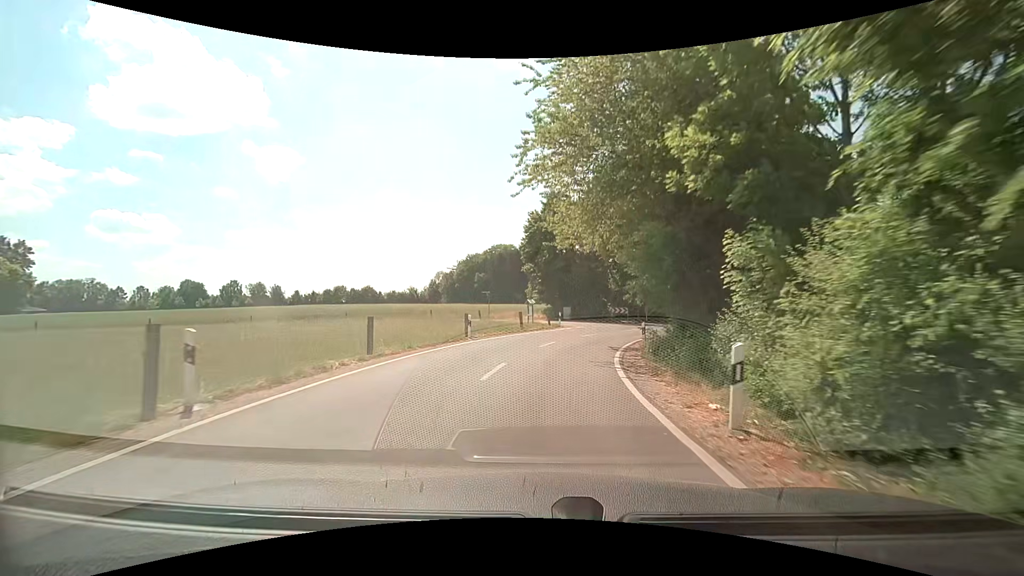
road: unclassified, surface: asphalt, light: Day
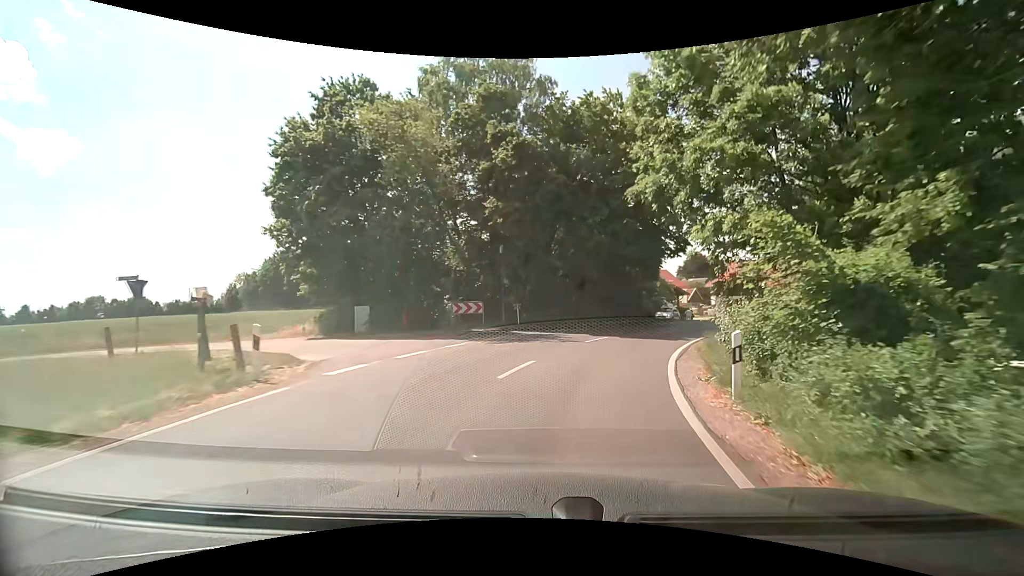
(+2.4, +26.3) m; +16°
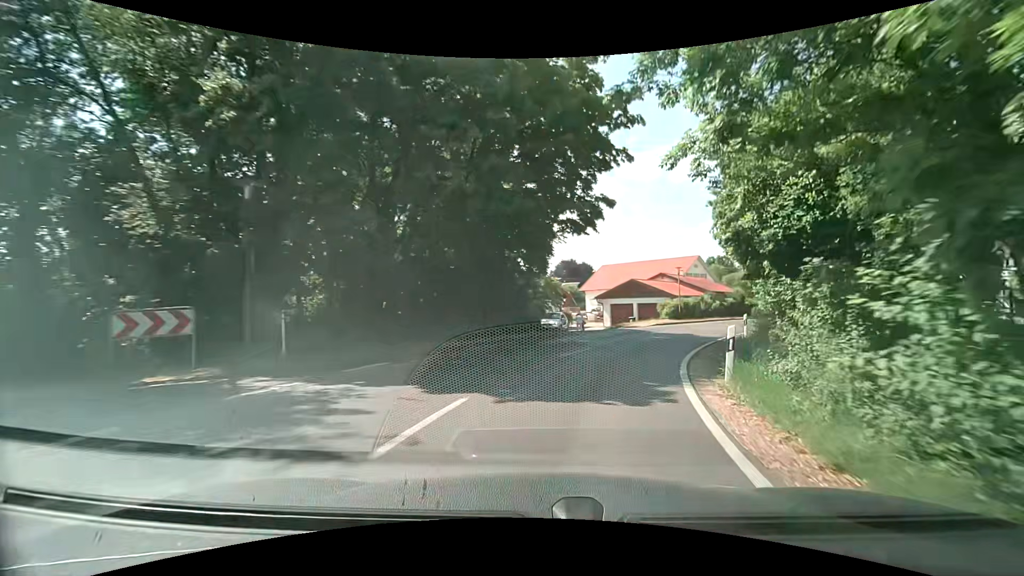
(+1.6, +13.3) m; +14°
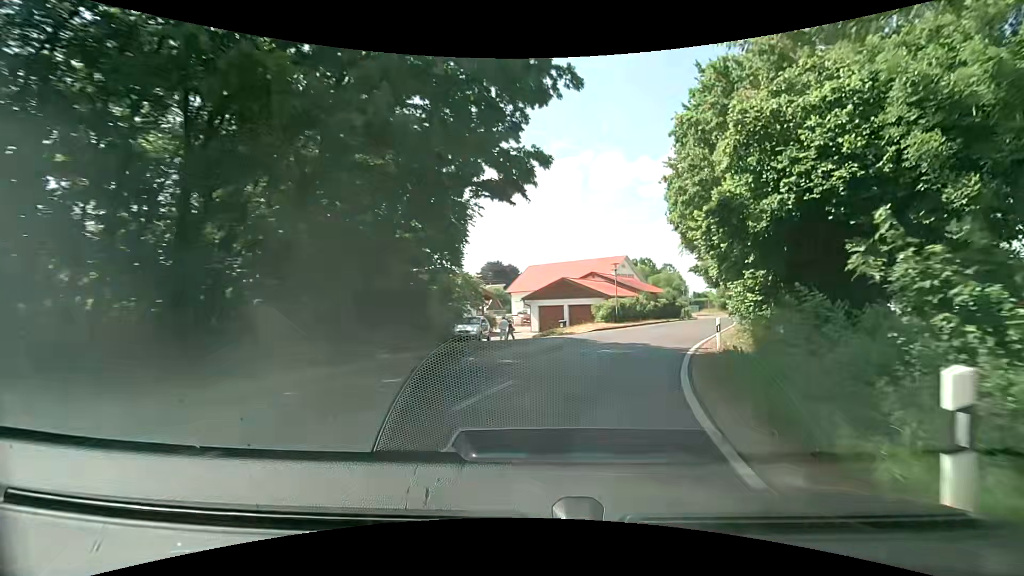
(+0.5, +6.7) m; +9°
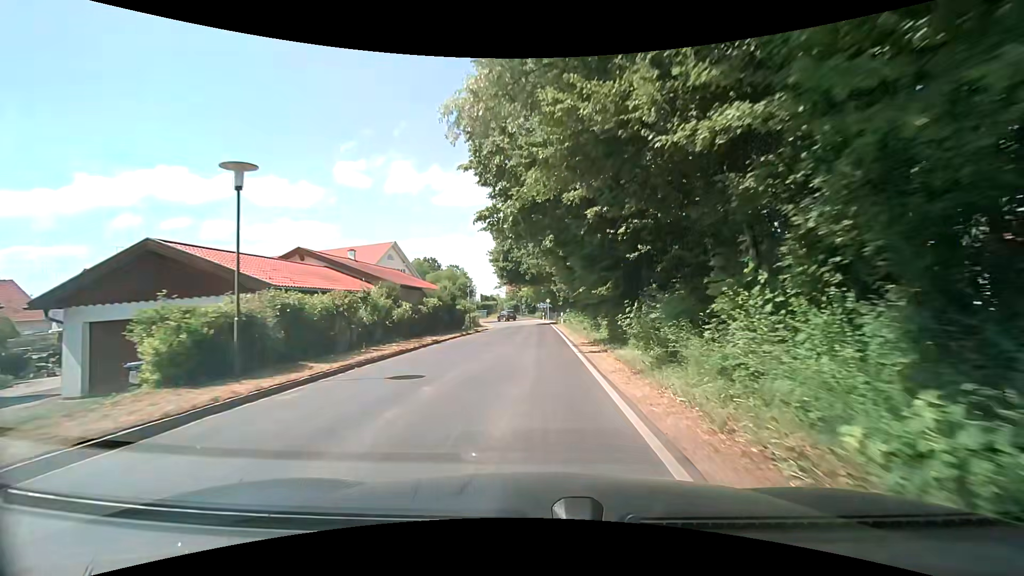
(+6.5, +25.5) m; +23°
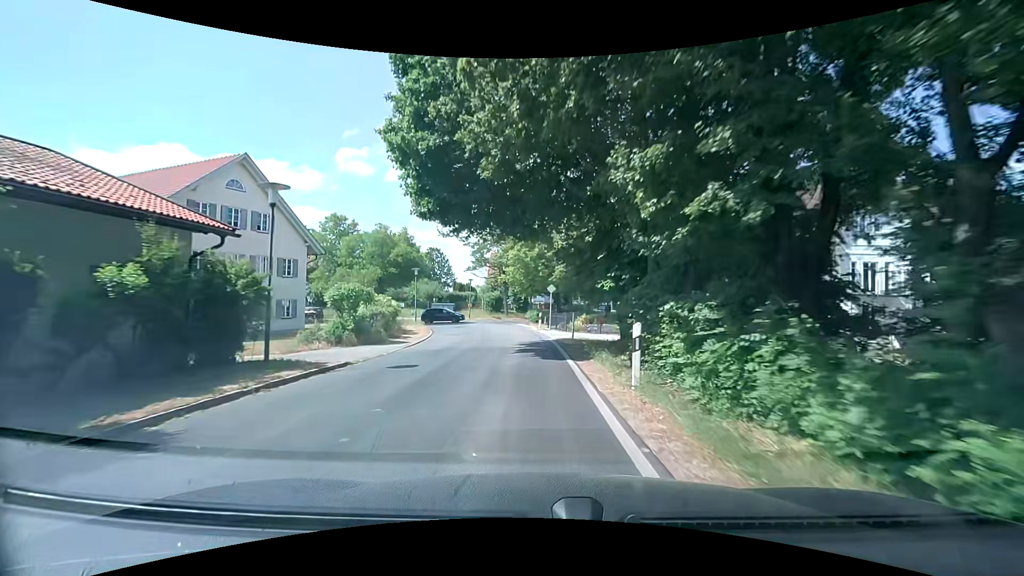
(+0.8, +33.0) m; +1°
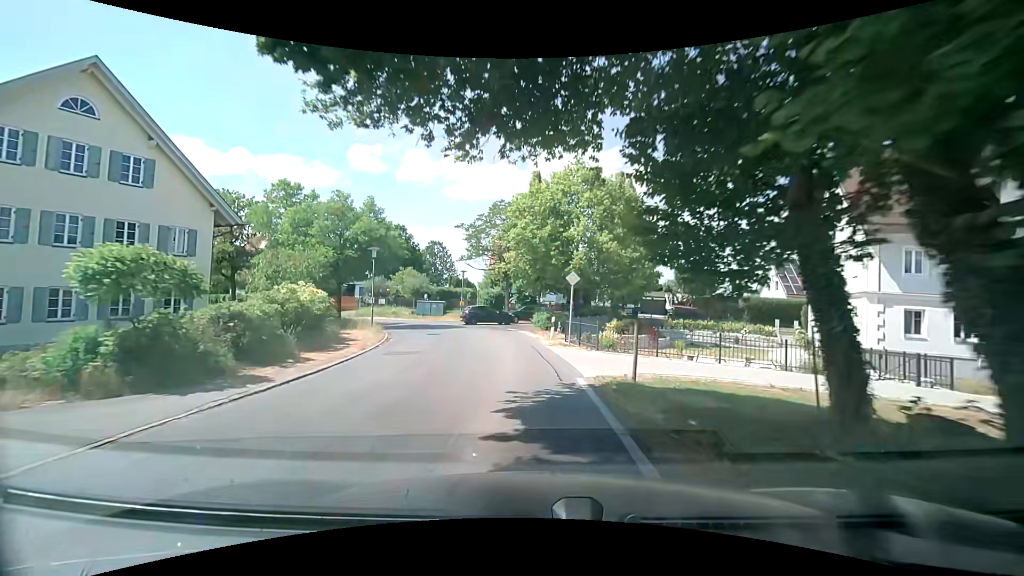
(-0.1, +12.0) m; -2°
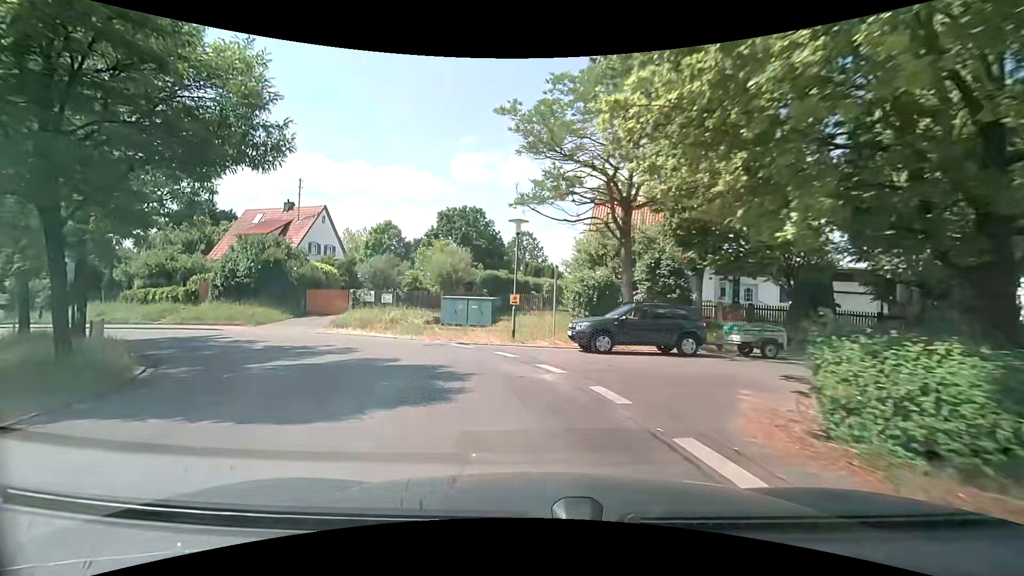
(-1.3, +26.6) m; -12°
(-1, +10) (-6, +19) (-14, +24) (-23, +28) (-33, +31) (-42, +34) (-52, +37) (-61, +40) (-71, +43) (-80, +46) m
